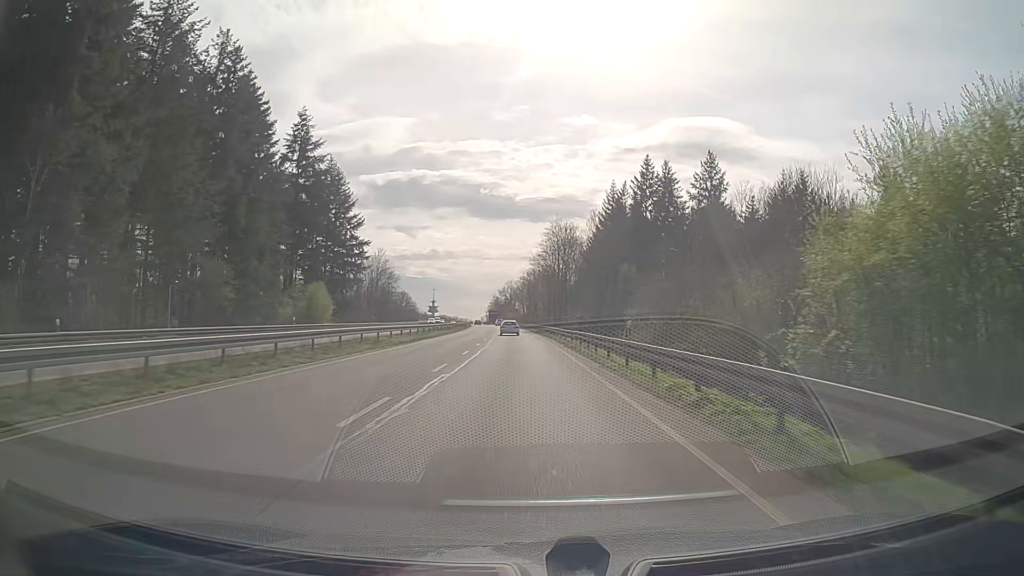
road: trunk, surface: asphalt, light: Day
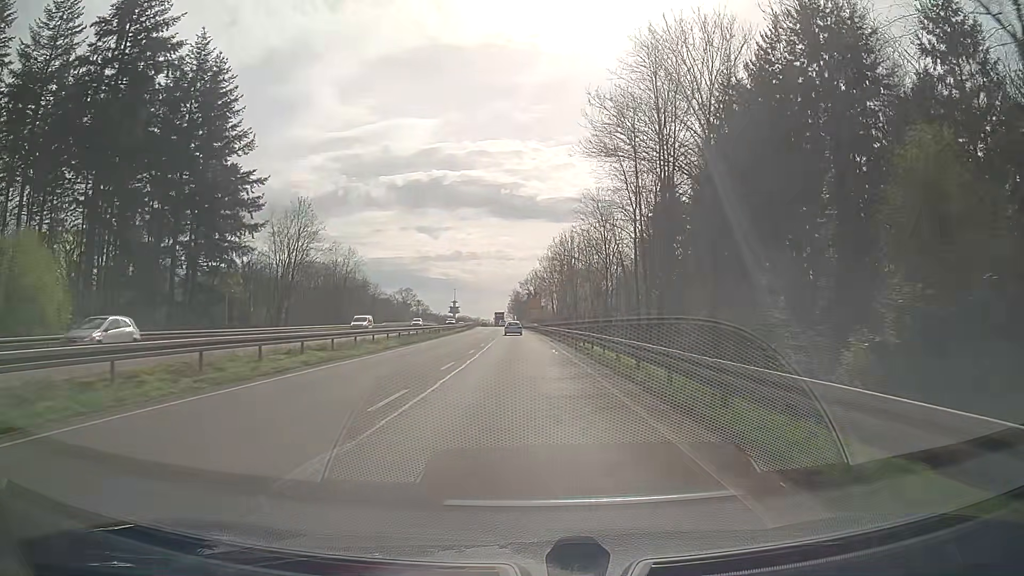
(-1.0, +61.9) m; -2°
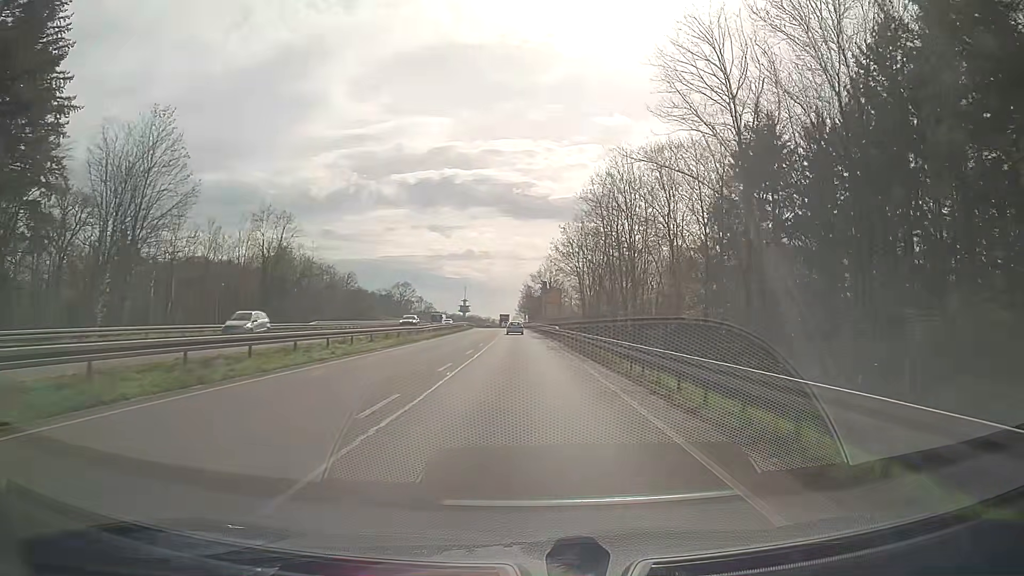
(-0.4, +37.2) m; 0°
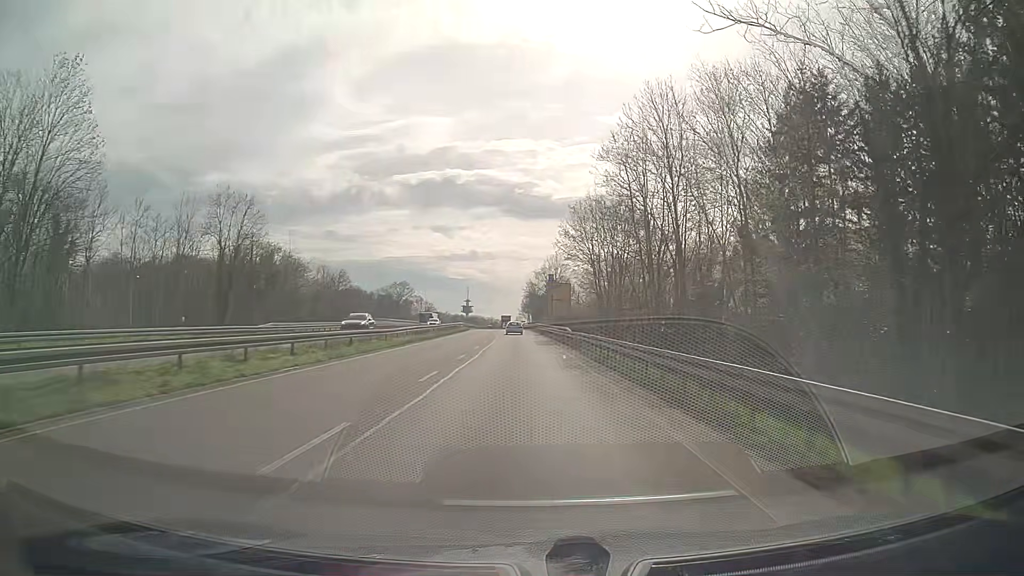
(-0.1, +12.4) m; -1°
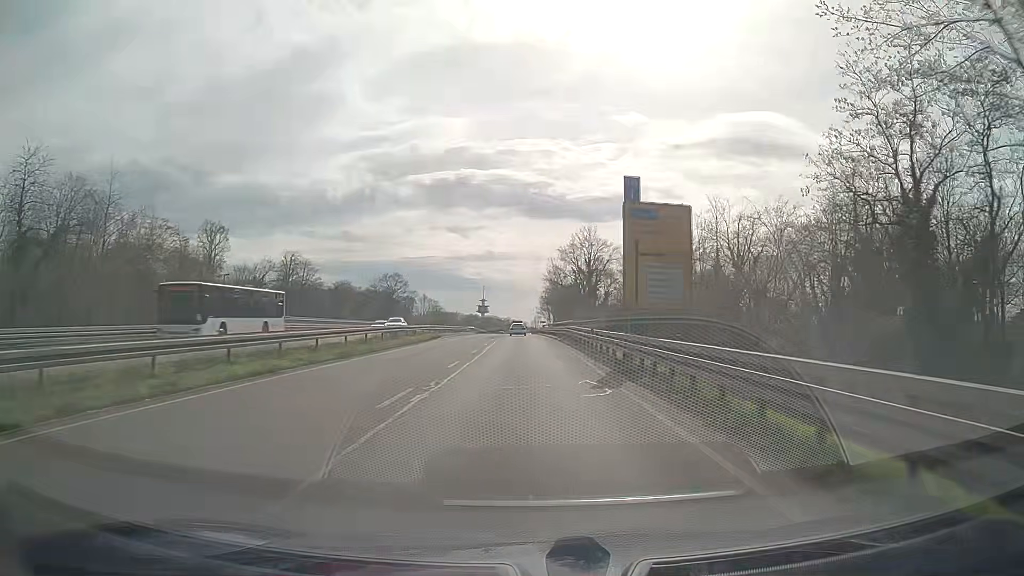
(-0.8, +49.8) m; -2°
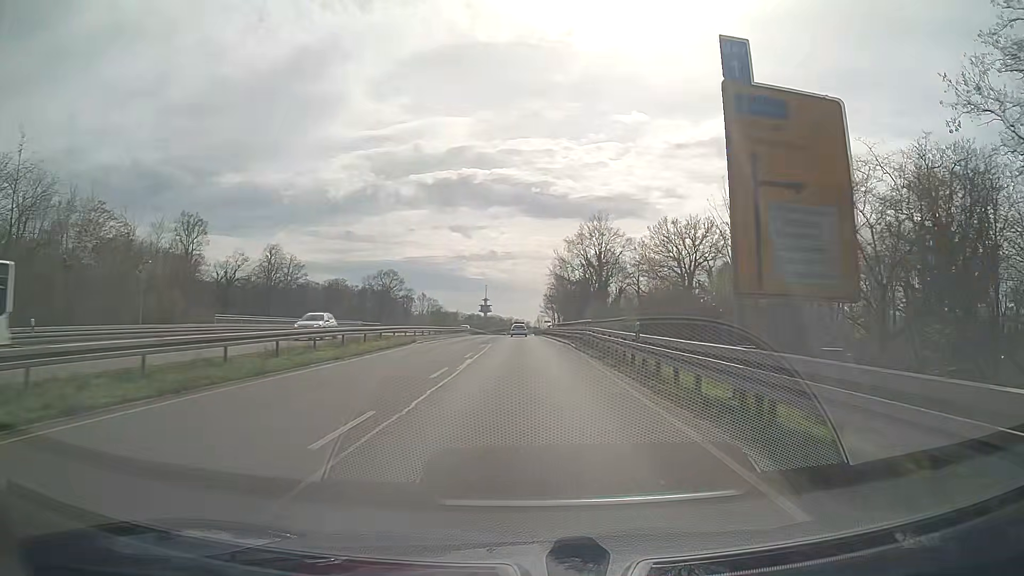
(0.0, +12.5) m; 0°
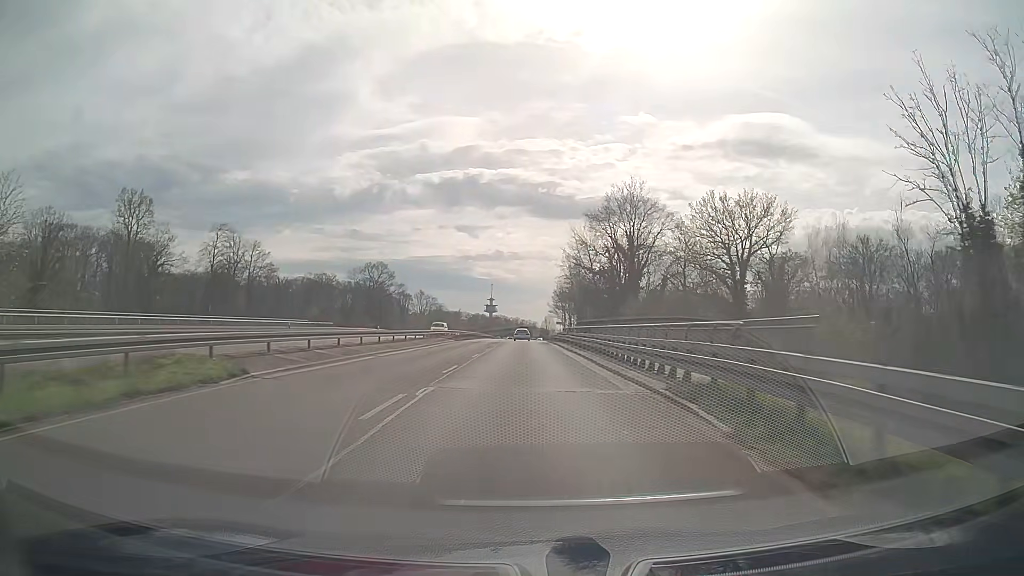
(-0.1, +25.0) m; 0°
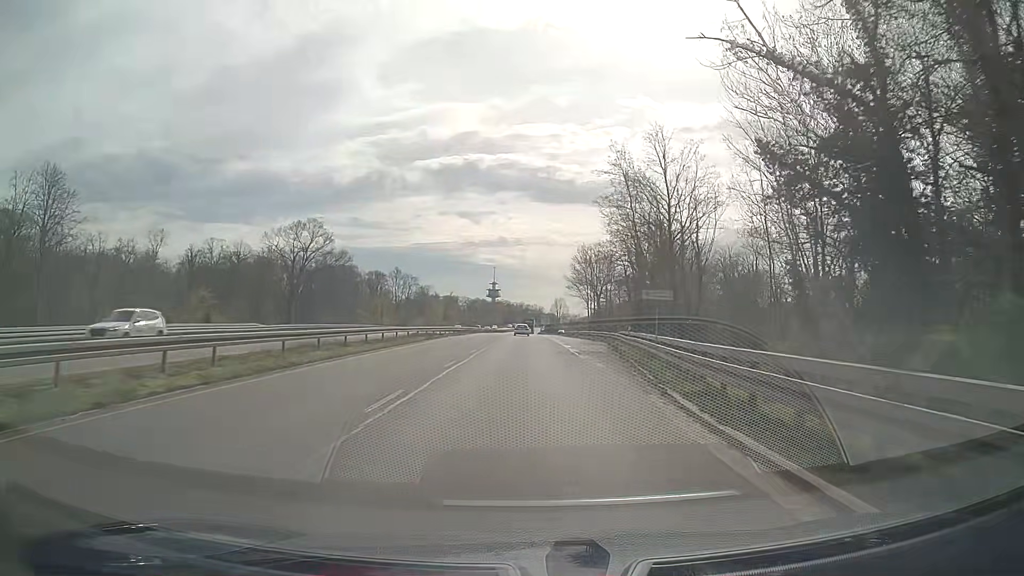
(-0.2, +62.6) m; -1°
